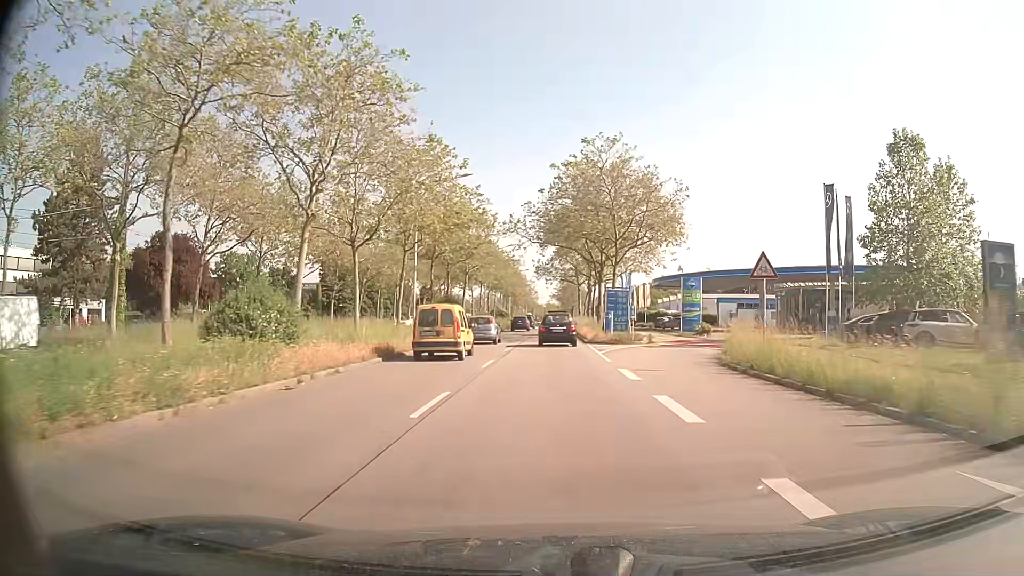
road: primary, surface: asphalt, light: Day
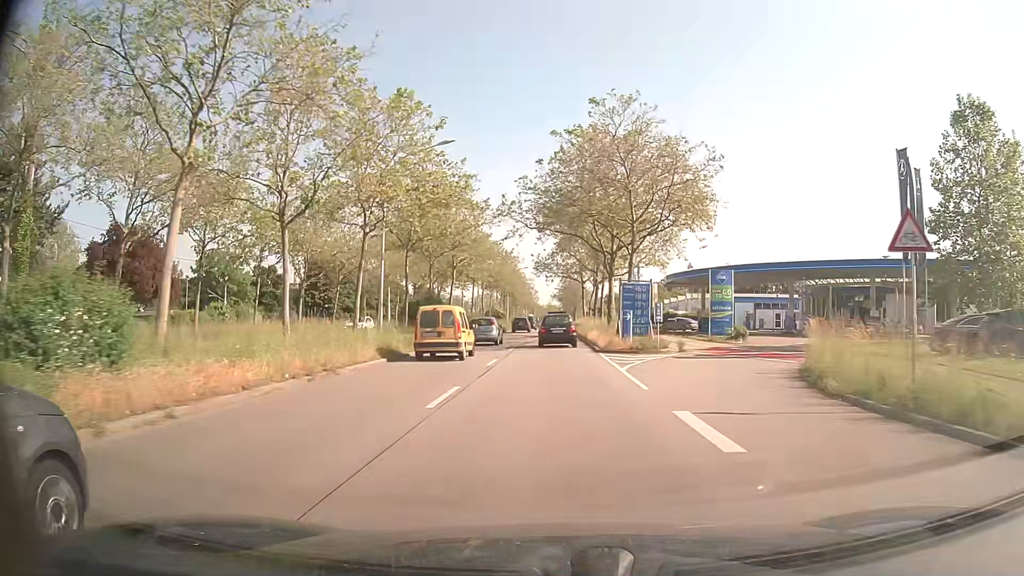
(0.0, +8.0) m; 0°
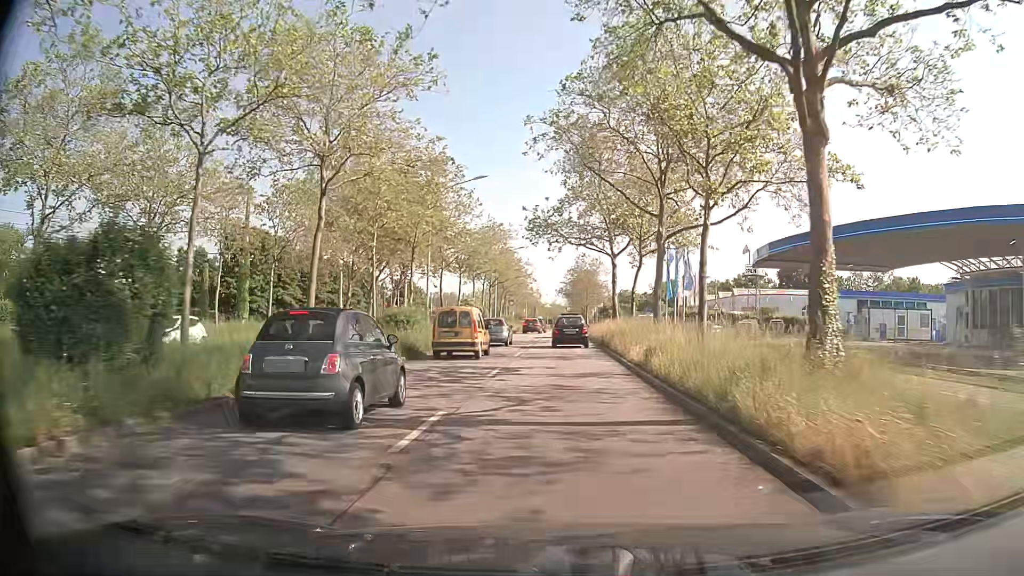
(0.0, +30.8) m; 0°
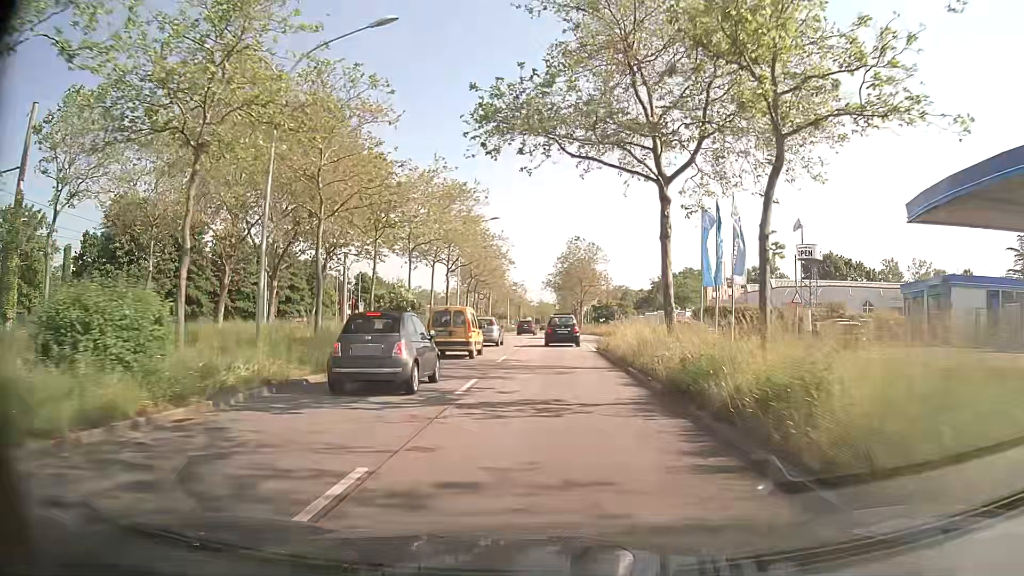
(+0.3, +22.0) m; +1°
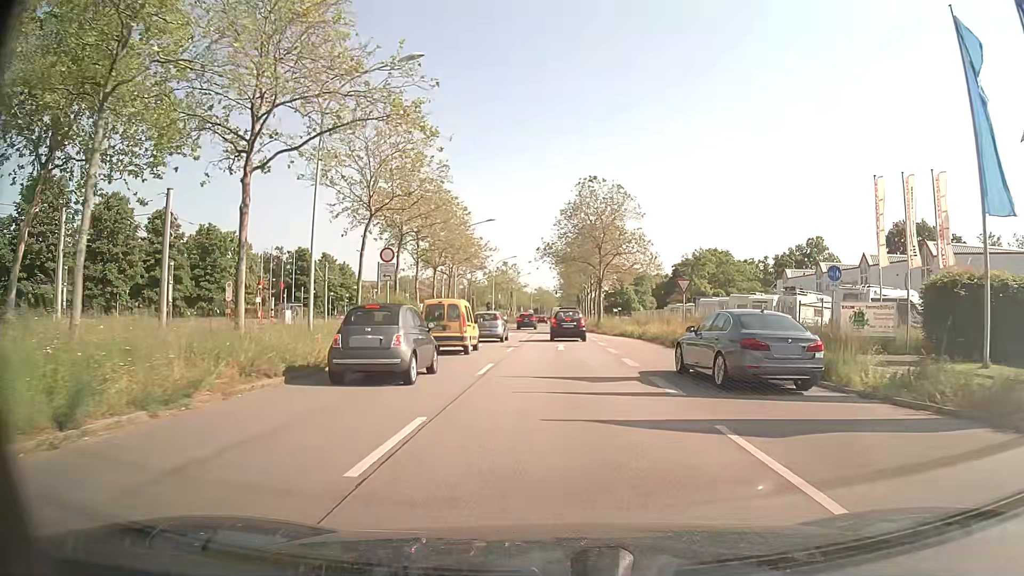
(-0.1, +34.0) m; 0°
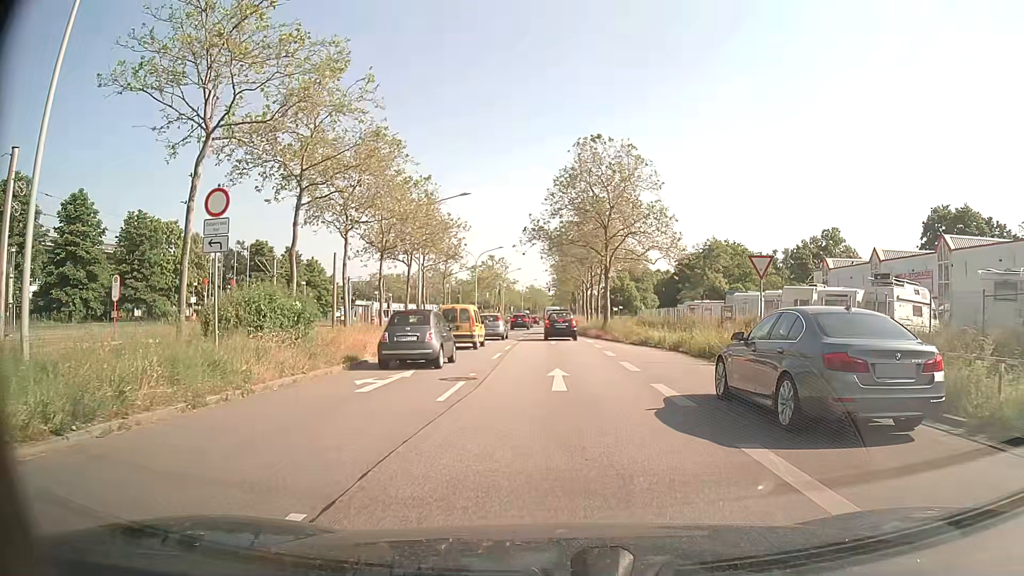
(+0.1, +12.6) m; +1°
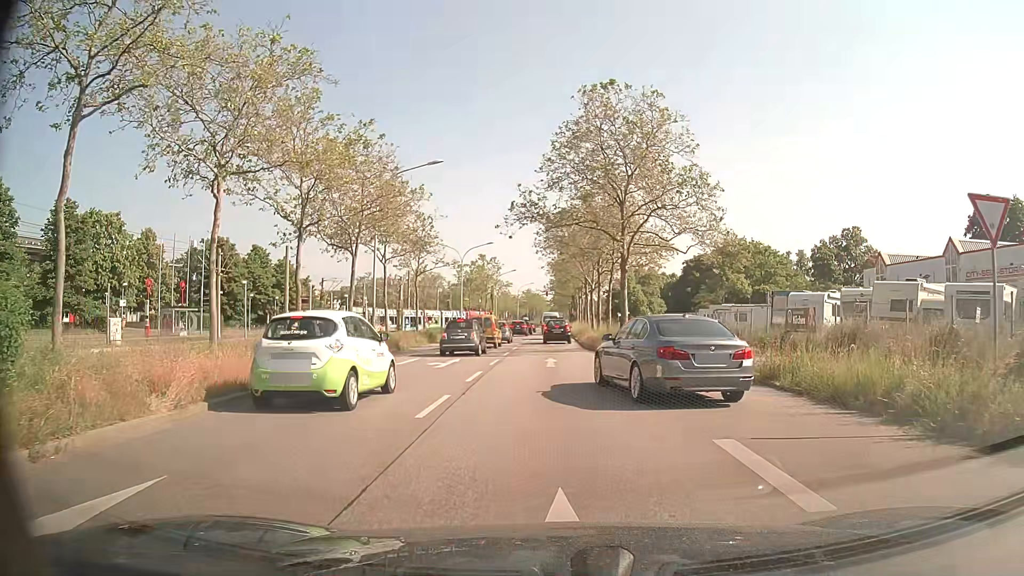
(-0.1, +11.4) m; 0°
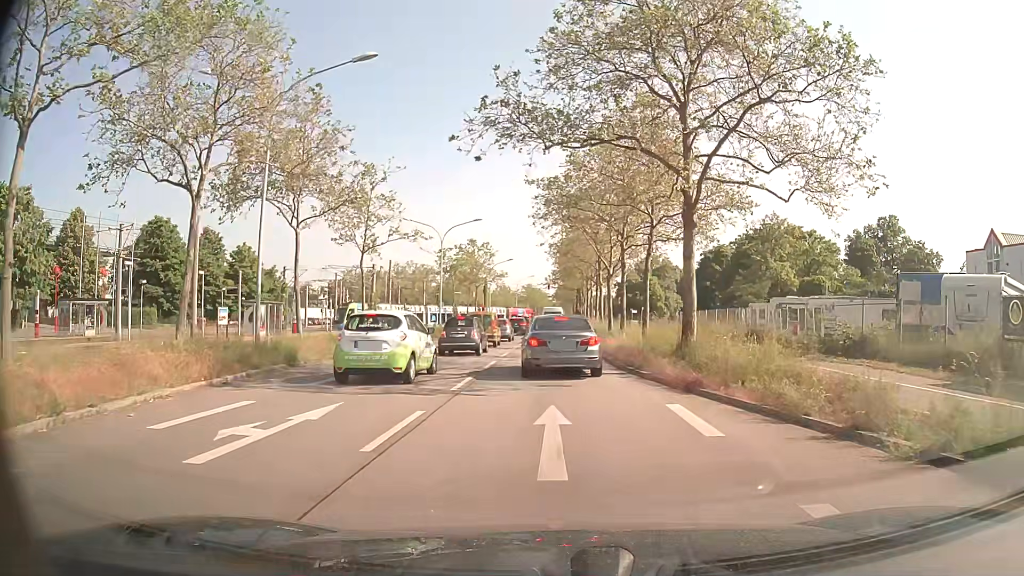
(-0.1, +14.8) m; 0°
(0, +10) (0, +20) (0, +30) (0, +40) (0, +50) (0, +60) (0, +70) (0, +80) (+1, +90) (+1, +100) m
